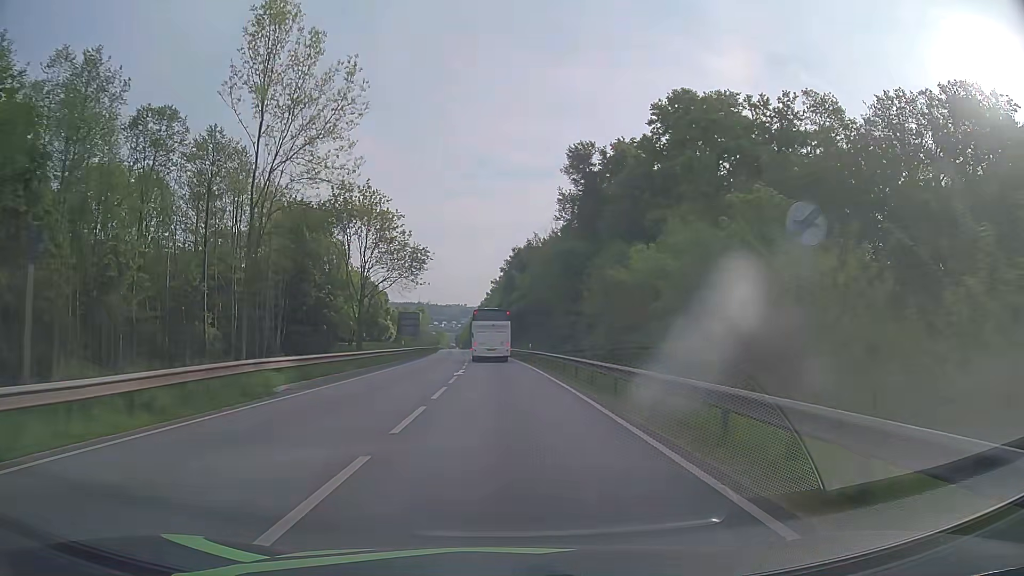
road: primary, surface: asphalt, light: Day
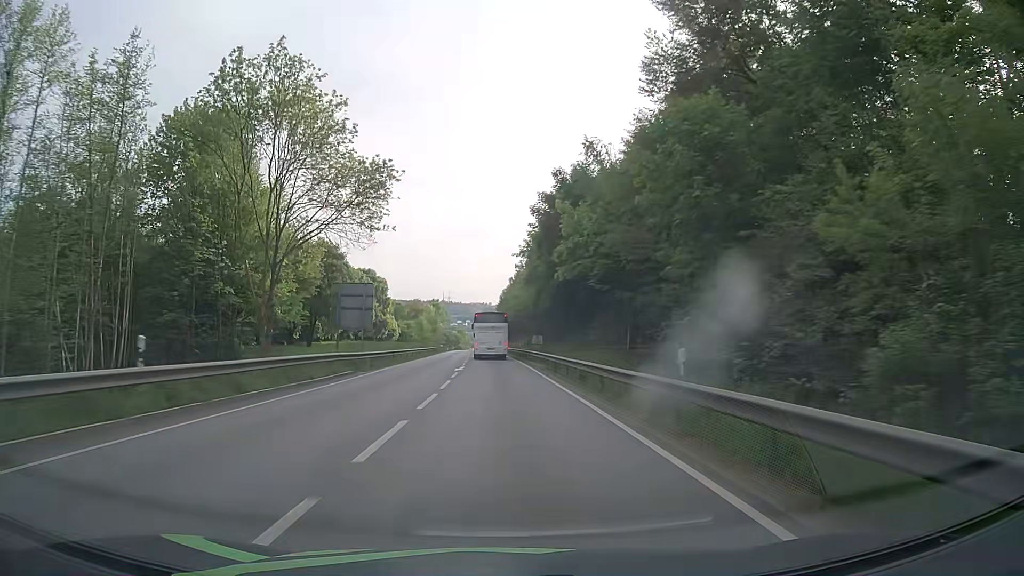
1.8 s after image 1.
(-0.7, +38.1) m; -2°
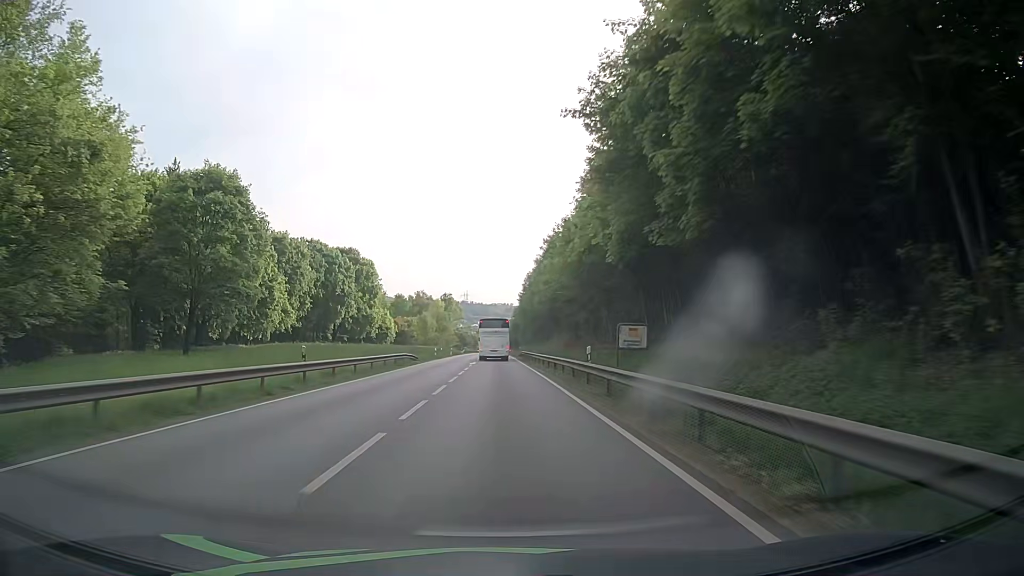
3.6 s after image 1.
(-0.5, +37.8) m; -1°
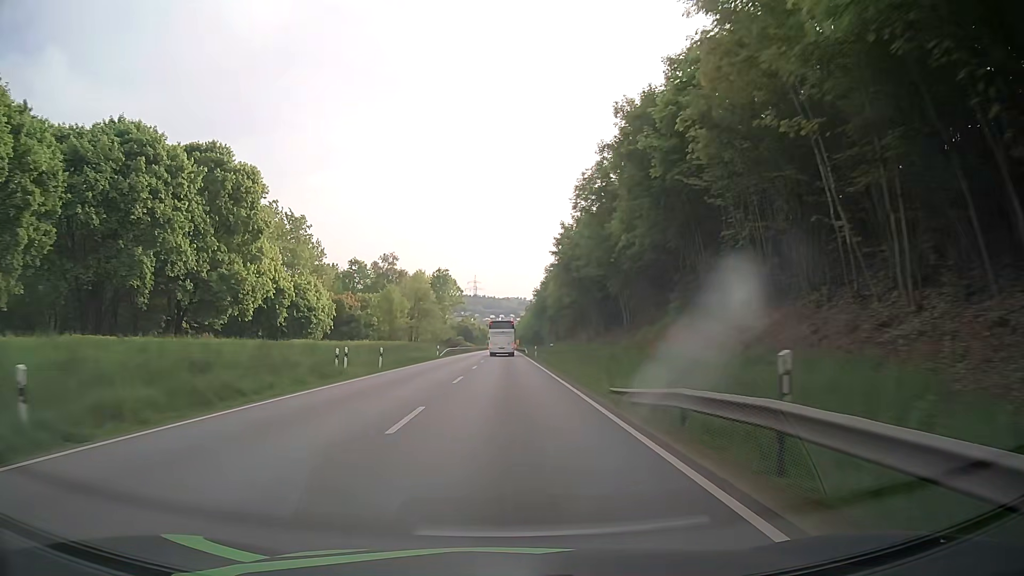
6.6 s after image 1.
(-1.0, +62.8) m; -1°
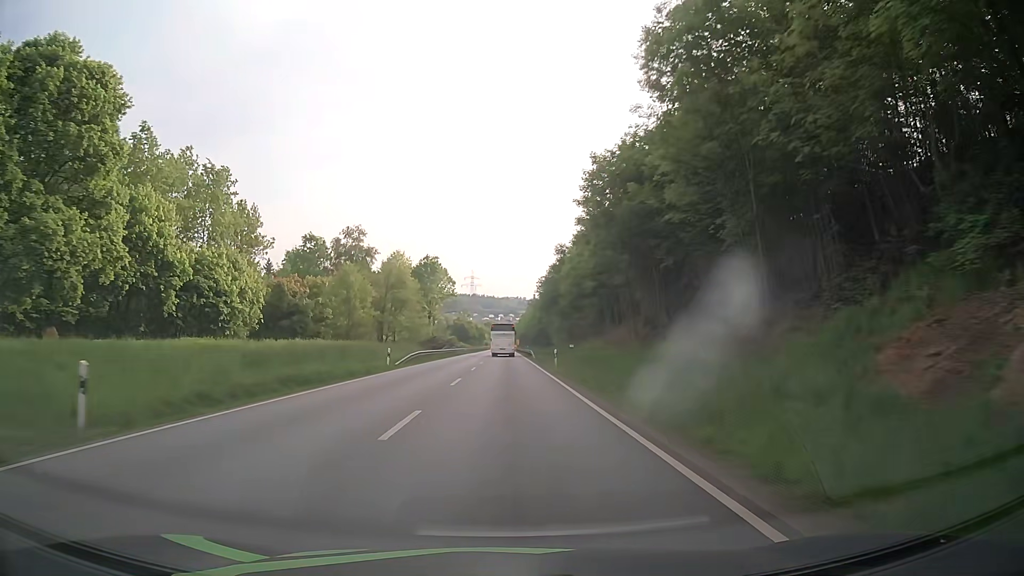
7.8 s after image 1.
(0.0, +24.9) m; 0°
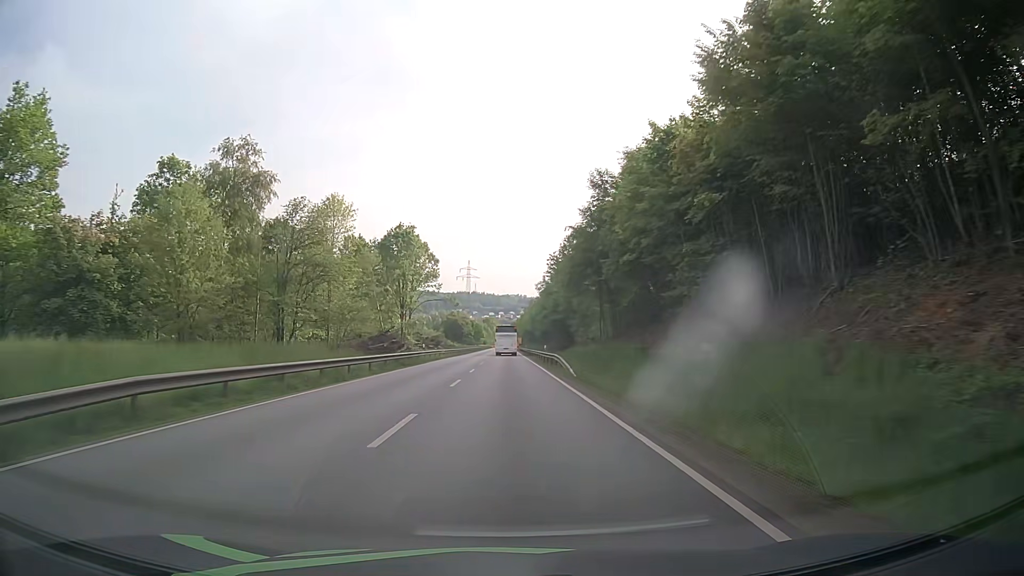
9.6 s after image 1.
(0.0, +37.2) m; 0°
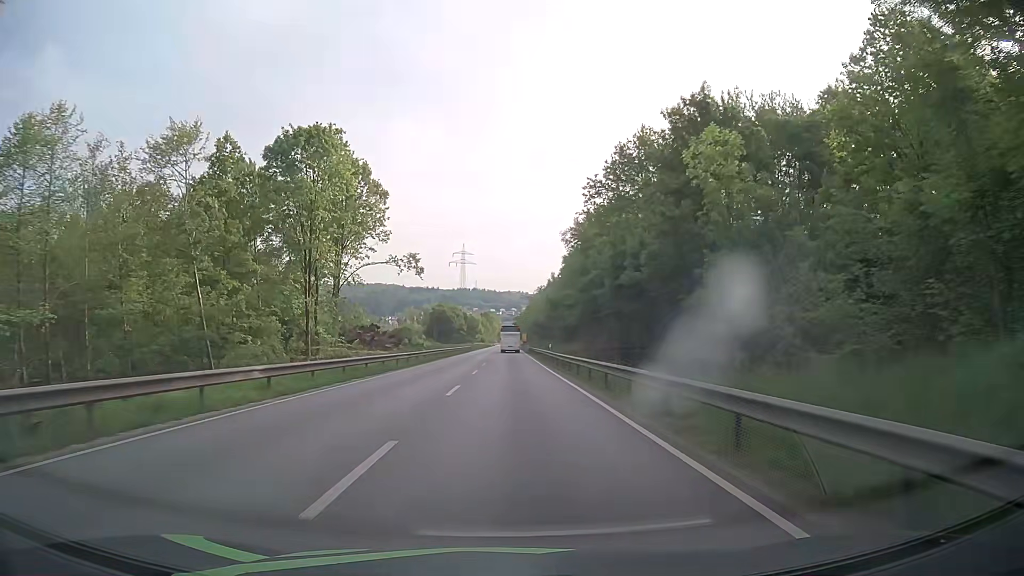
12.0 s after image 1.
(+0.1, +49.8) m; 0°
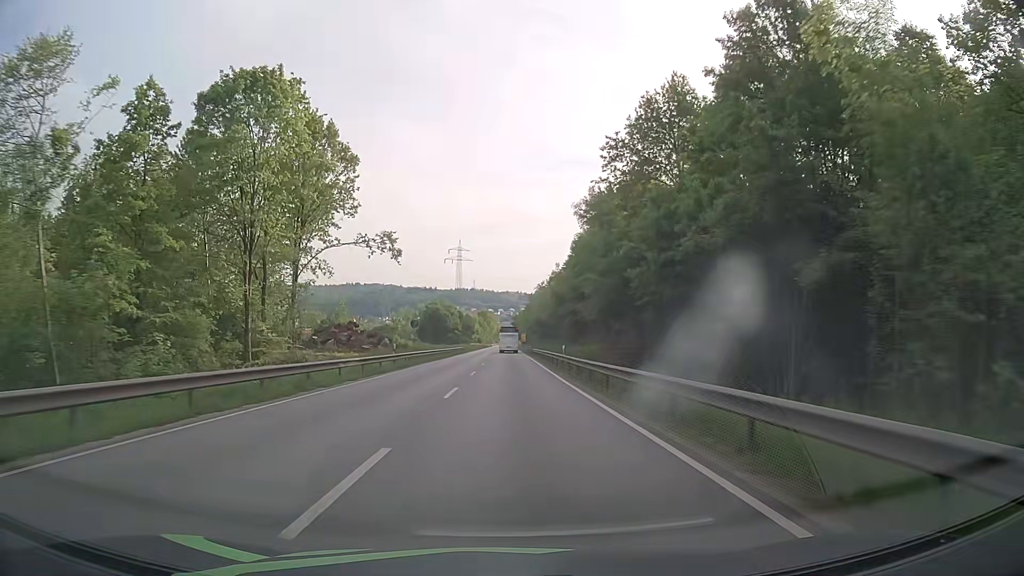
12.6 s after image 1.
(0.0, +12.5) m; 0°
(0, +10) (0, +20) (0, +30) (0, +40) (0, +50) (0, +60) (0, +70) (0, +80) (0, +90) (0, +100) m
